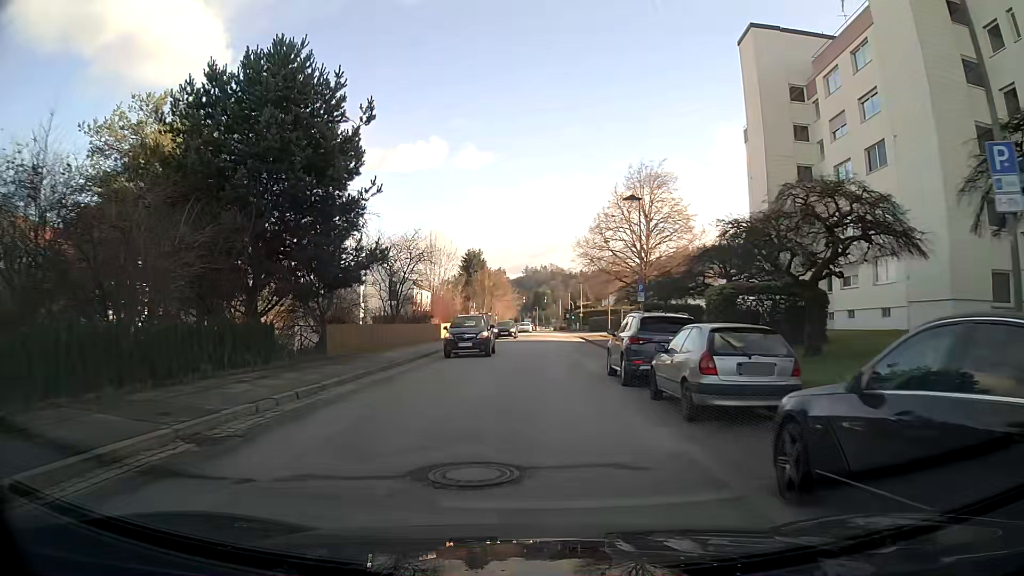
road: primary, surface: asphalt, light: Day
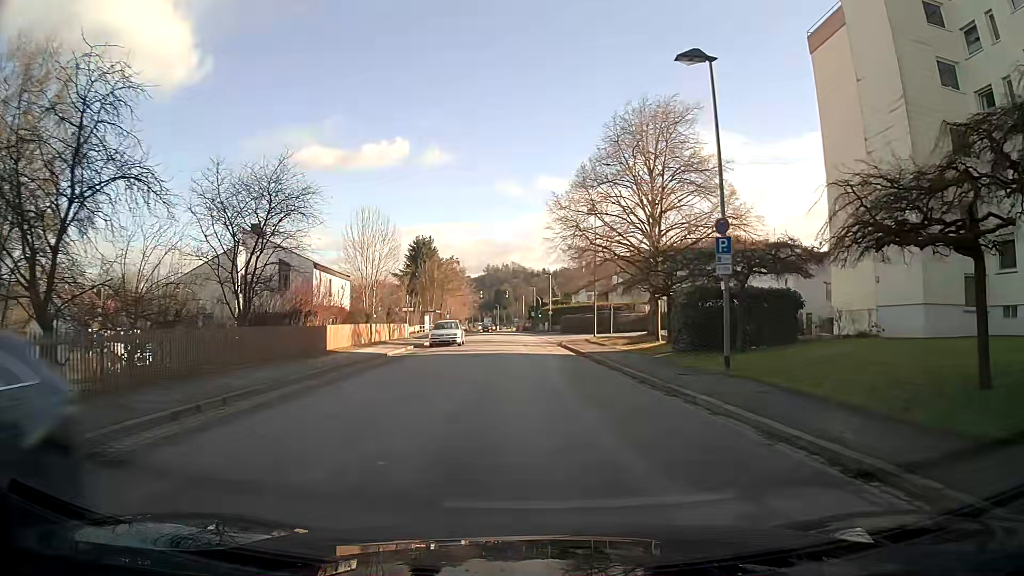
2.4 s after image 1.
(+0.1, +20.3) m; +2°
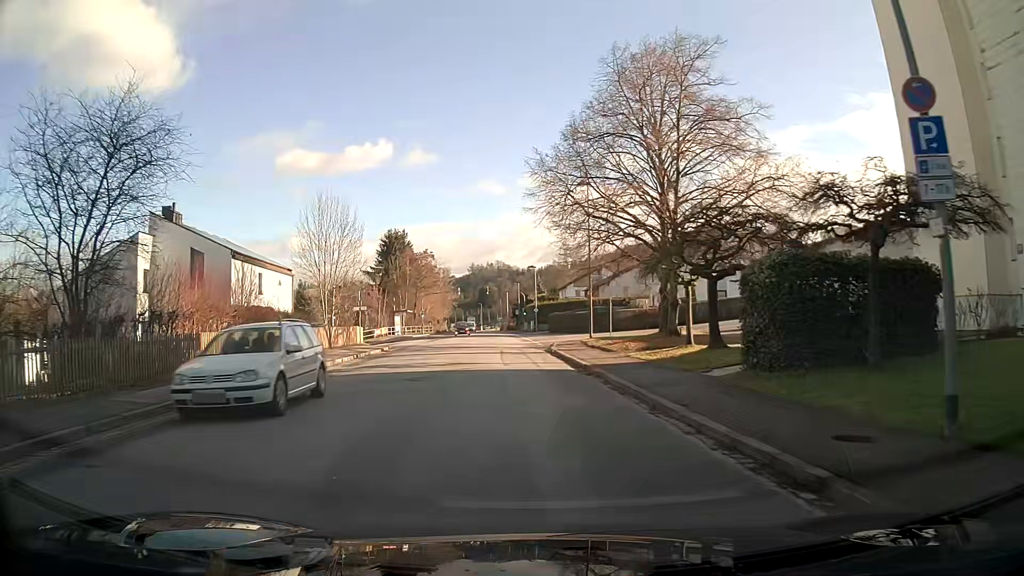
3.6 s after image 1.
(+0.1, +9.9) m; 0°
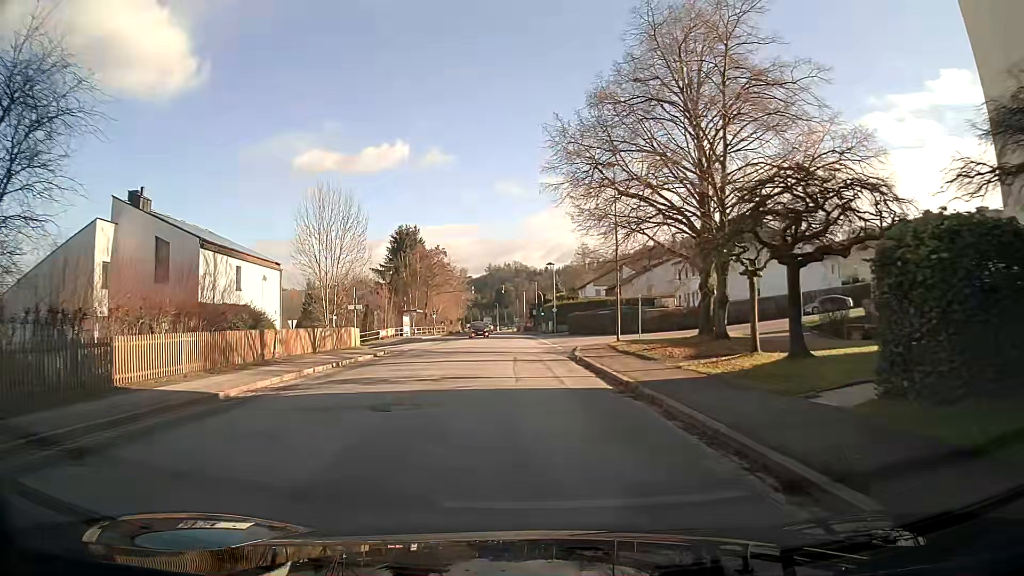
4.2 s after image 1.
(-0.1, +5.2) m; -1°
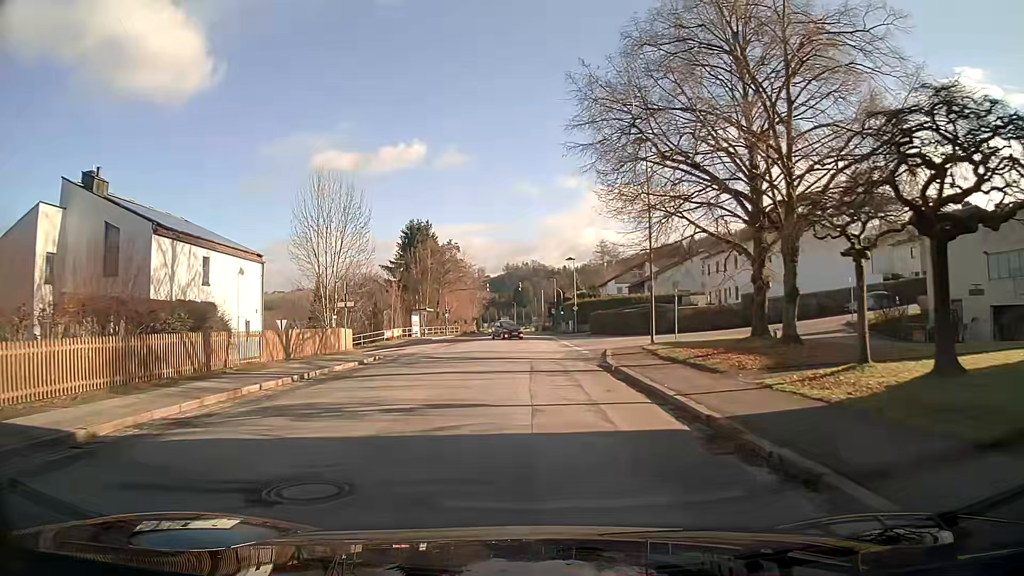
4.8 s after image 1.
(-0.1, +5.3) m; -1°
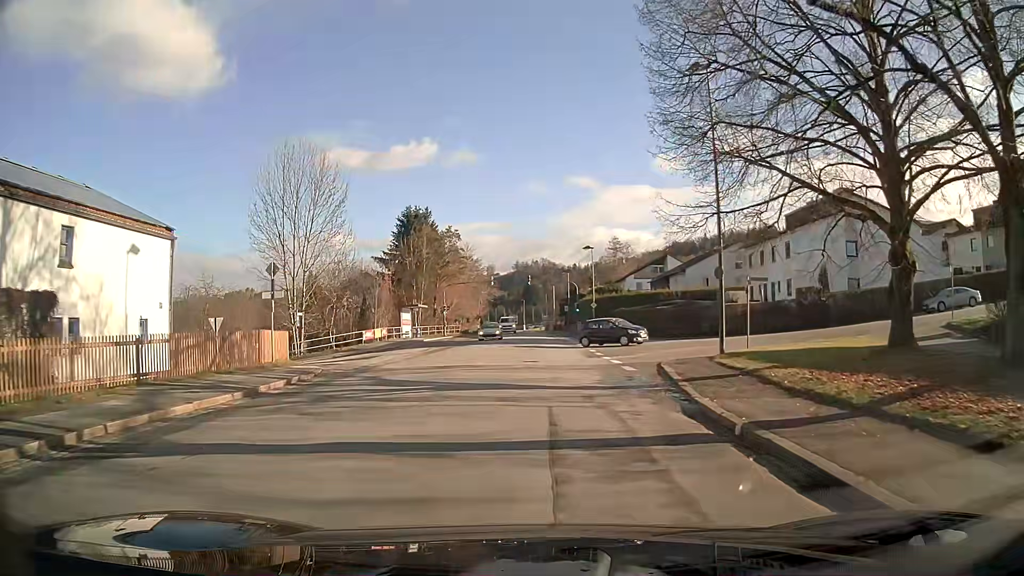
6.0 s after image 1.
(-0.1, +10.3) m; 0°
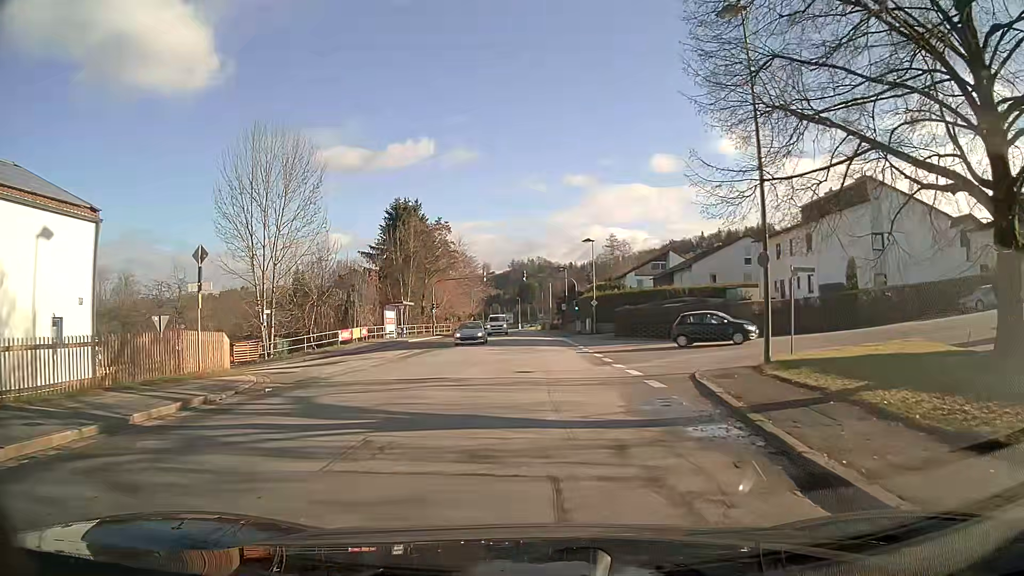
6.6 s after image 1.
(0.0, +4.8) m; +1°
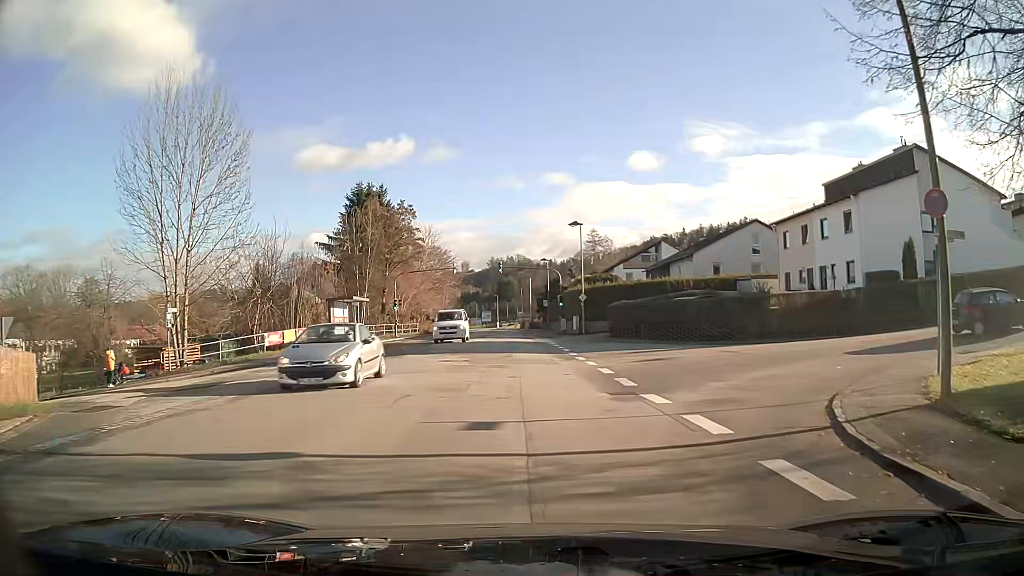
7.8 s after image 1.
(+0.2, +8.8) m; +4°
(+1, +10) (+8, +17) (+18, +19) (+28, +20) (+38, +20) (+48, +21) (+58, +23) (+65, +29) (+67, +39) (+67, +49) m
